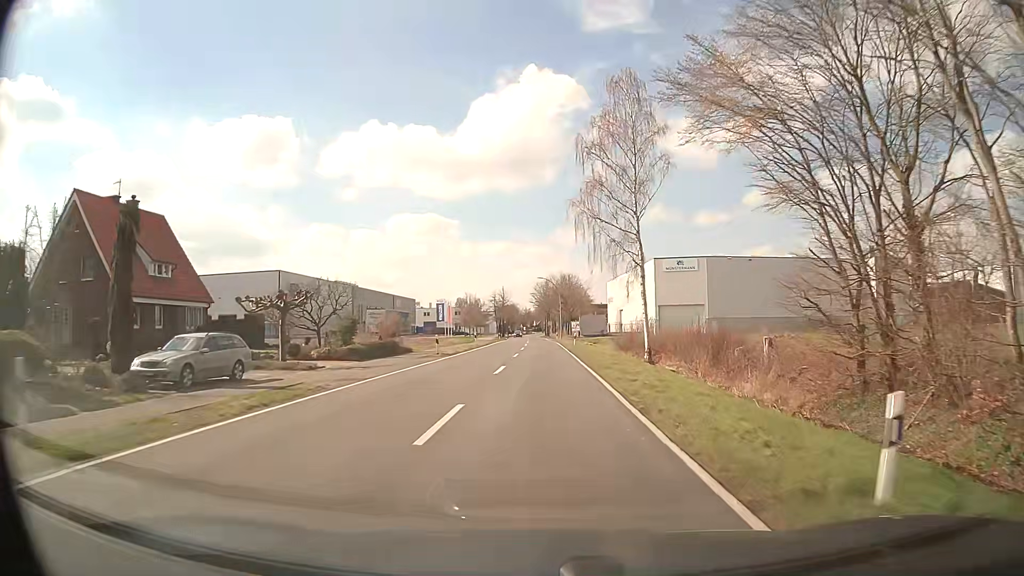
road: secondary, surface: asphalt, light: Day
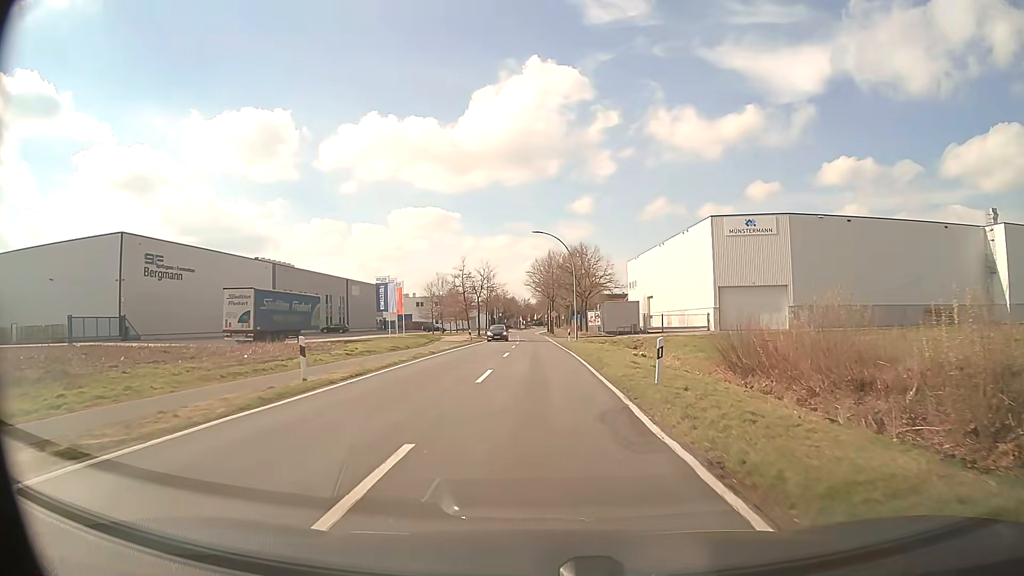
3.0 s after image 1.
(+0.2, +40.0) m; 0°
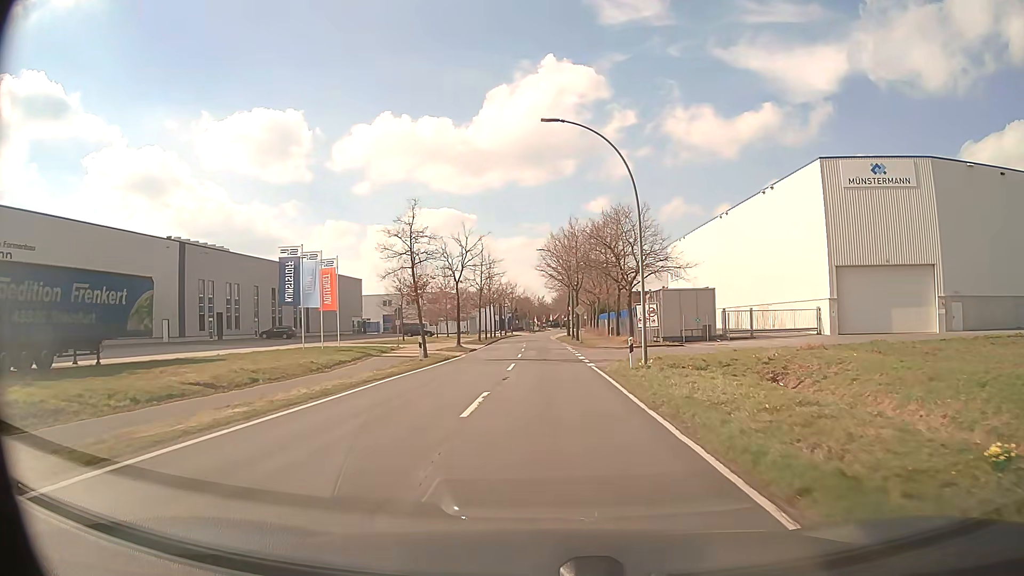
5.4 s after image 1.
(-0.4, +29.1) m; -1°
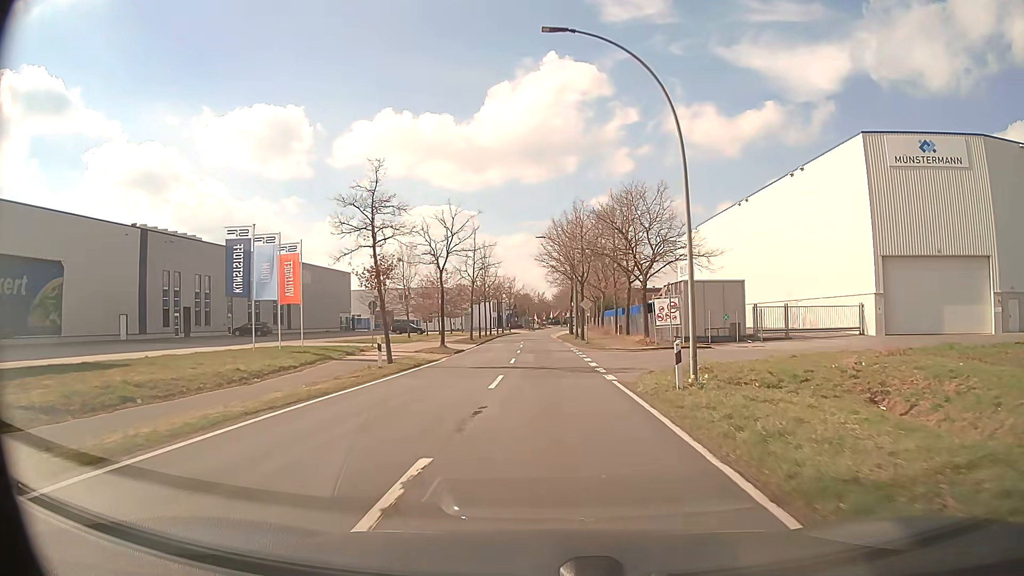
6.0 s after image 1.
(0.0, +7.4) m; 0°
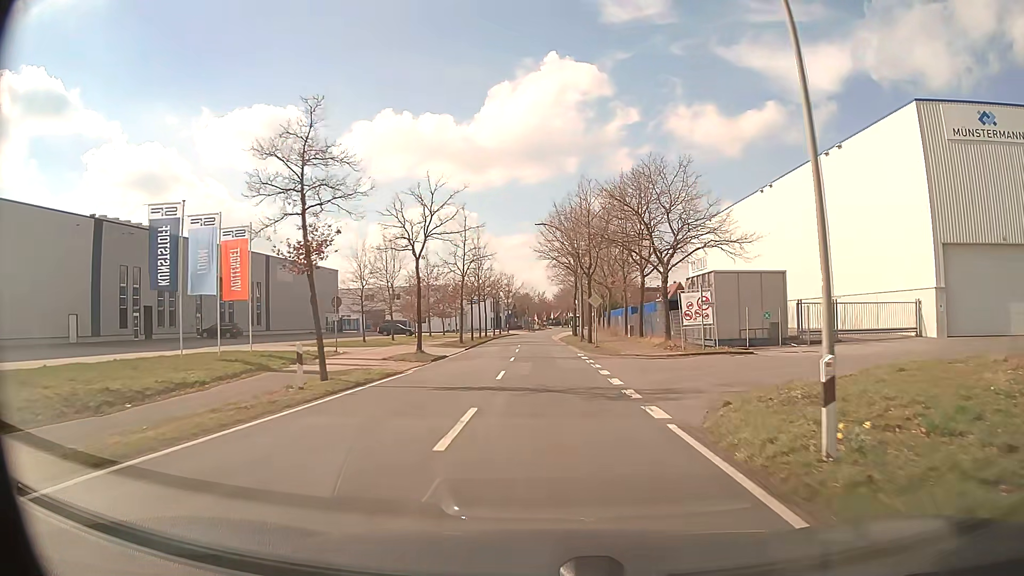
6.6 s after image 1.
(0.0, +7.5) m; 0°
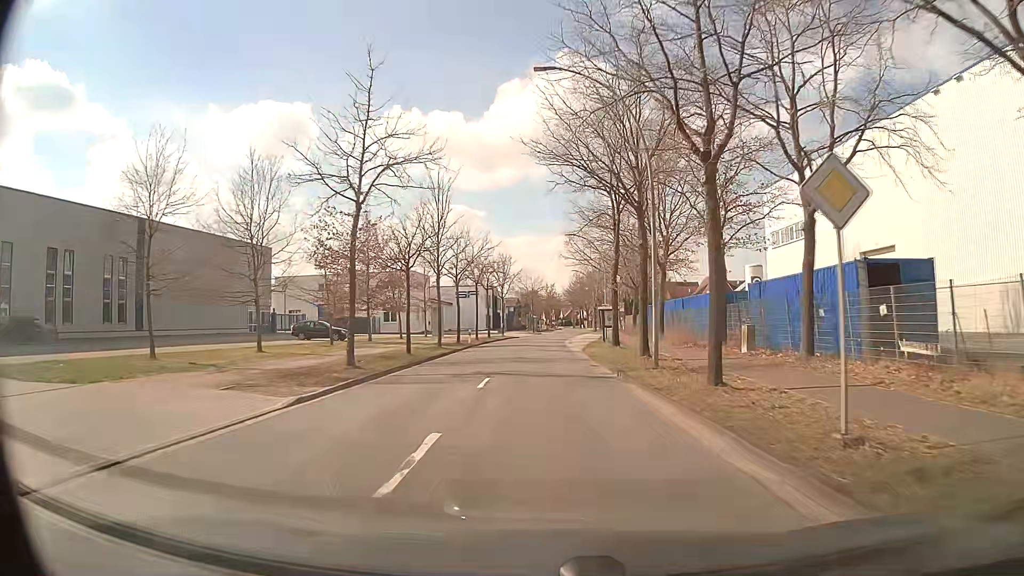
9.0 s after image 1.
(-0.1, +30.2) m; -1°
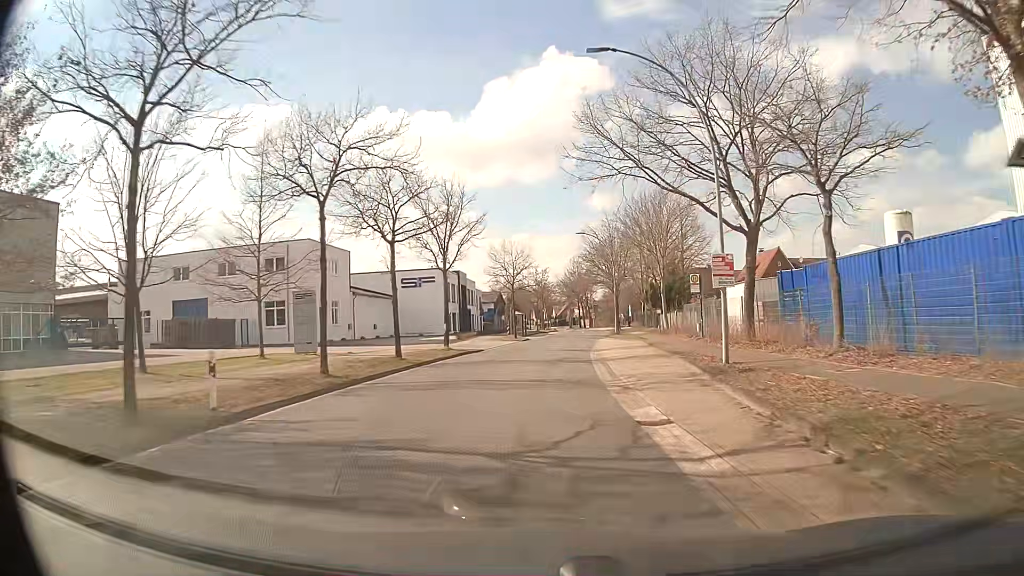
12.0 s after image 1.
(+0.2, +38.0) m; +1°
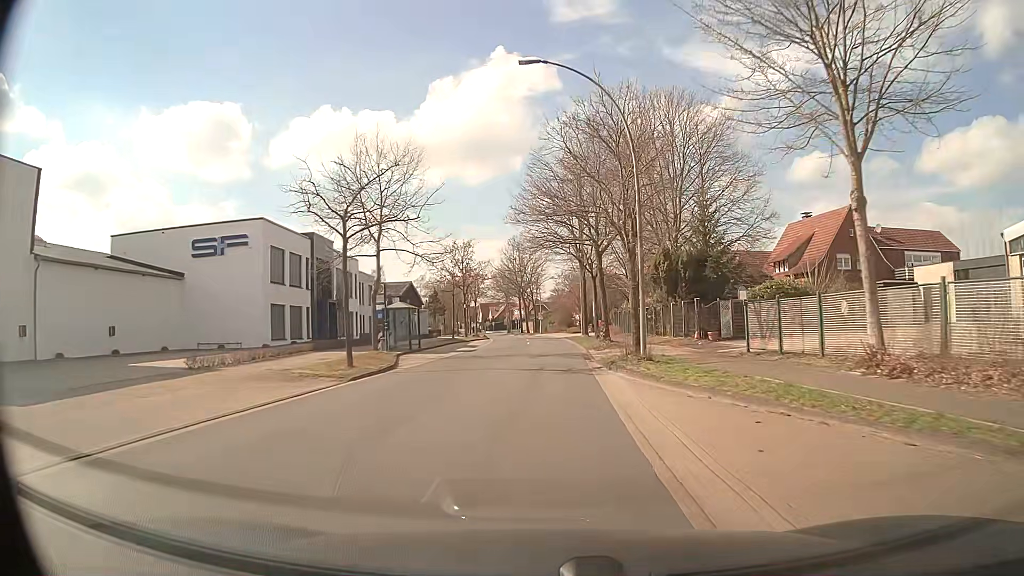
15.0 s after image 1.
(+1.5, +38.0) m; +5°
